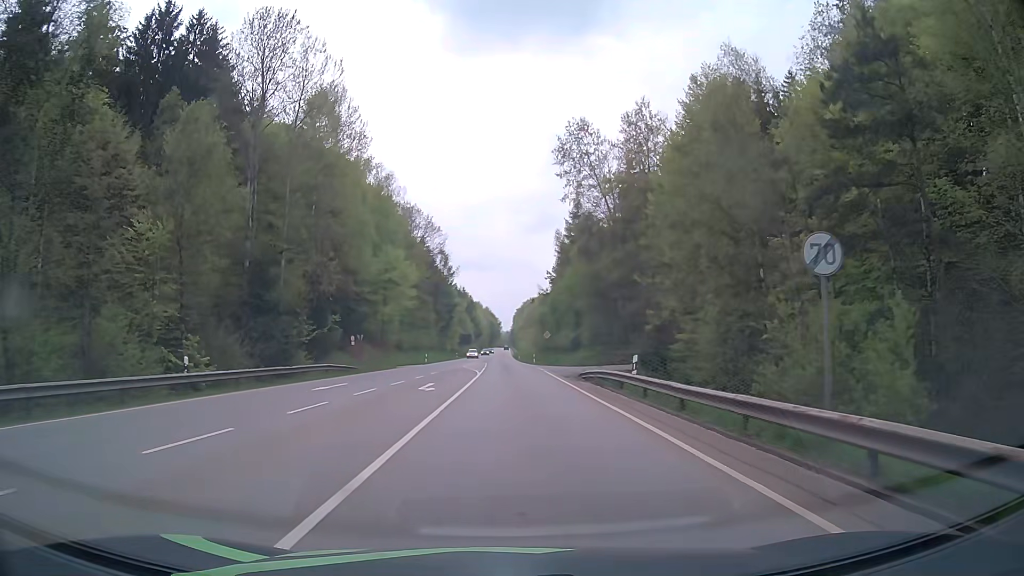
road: secondary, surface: asphalt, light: Day
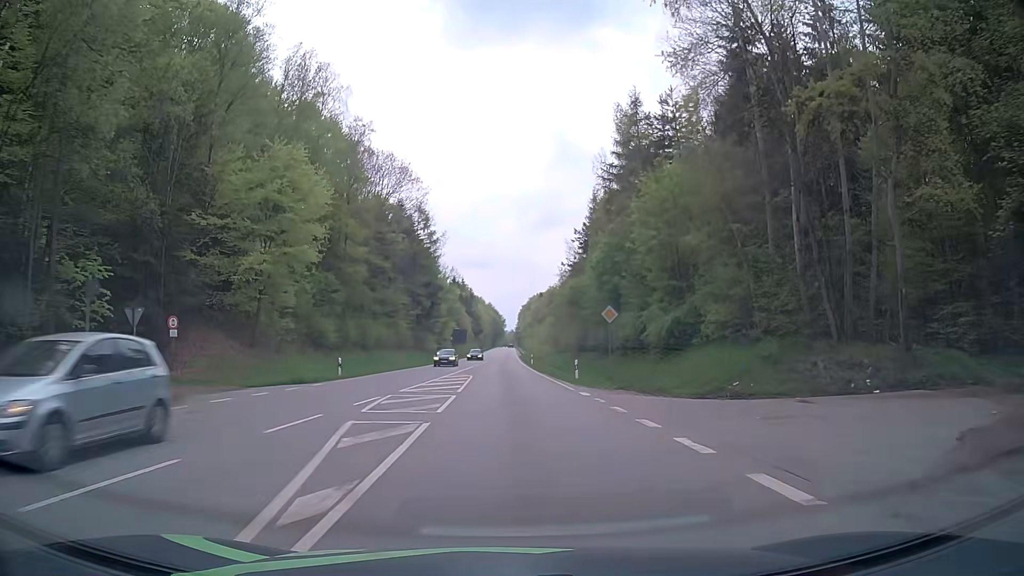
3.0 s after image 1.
(0.0, +40.3) m; -1°
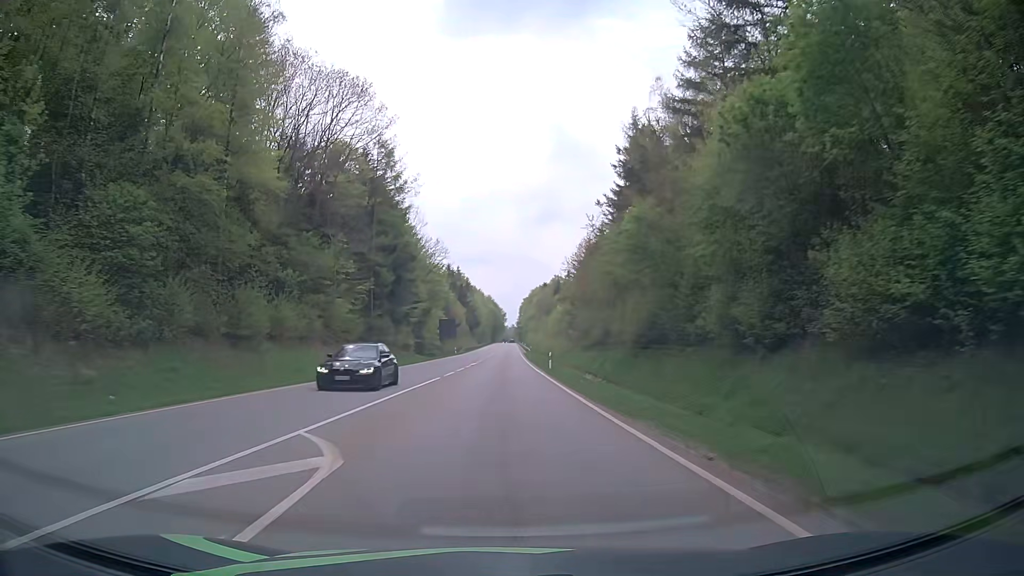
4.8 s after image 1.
(+0.3, +30.0) m; 0°
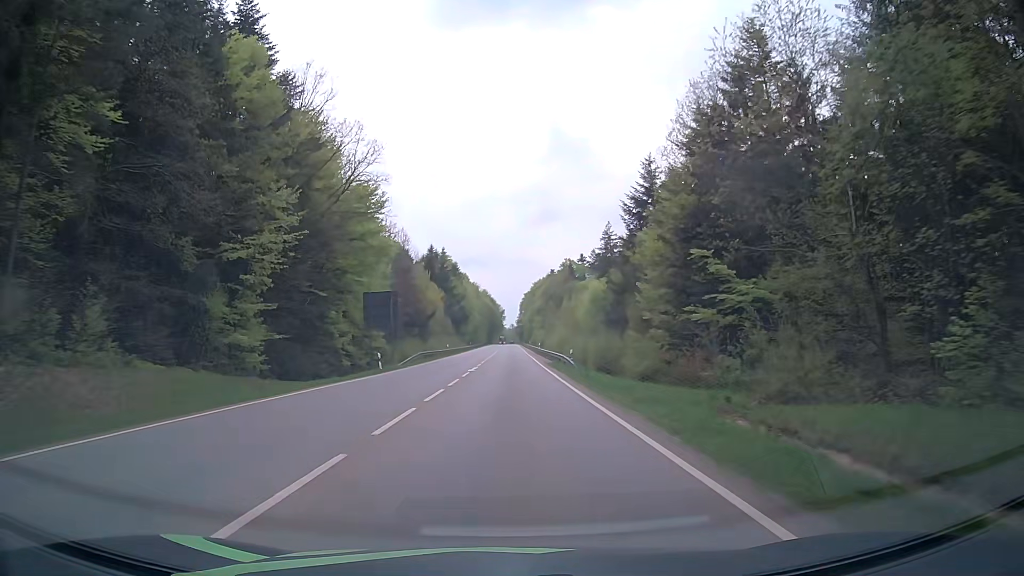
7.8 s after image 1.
(+0.4, +56.8) m; +1°
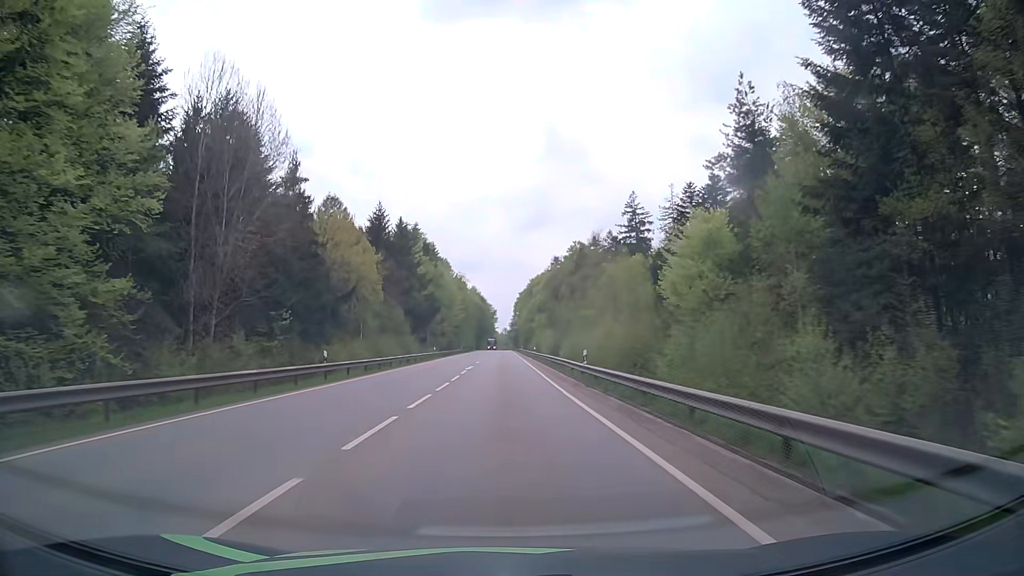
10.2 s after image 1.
(+0.5, +49.7) m; +1°
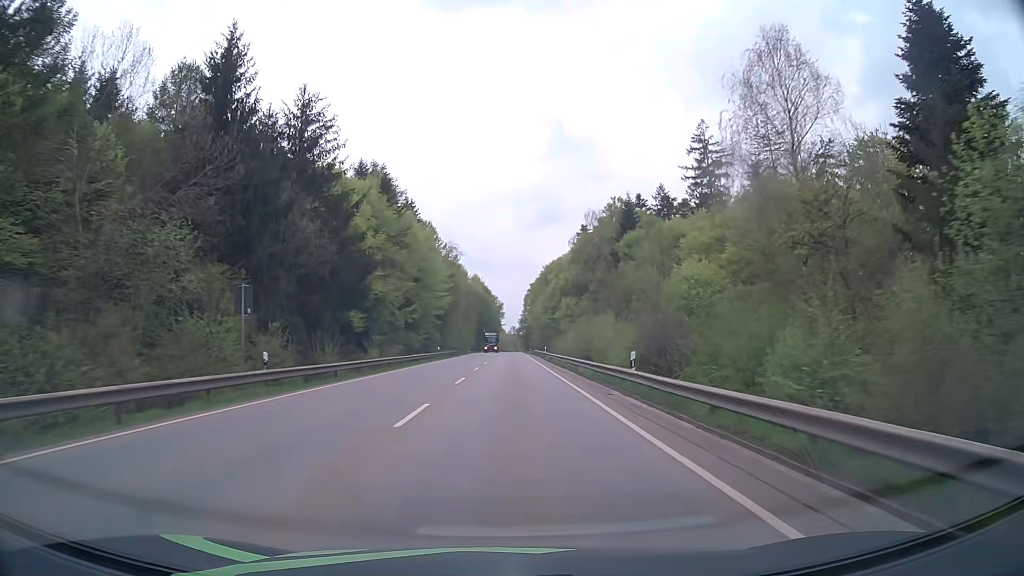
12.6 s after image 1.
(-0.3, +52.5) m; 0°
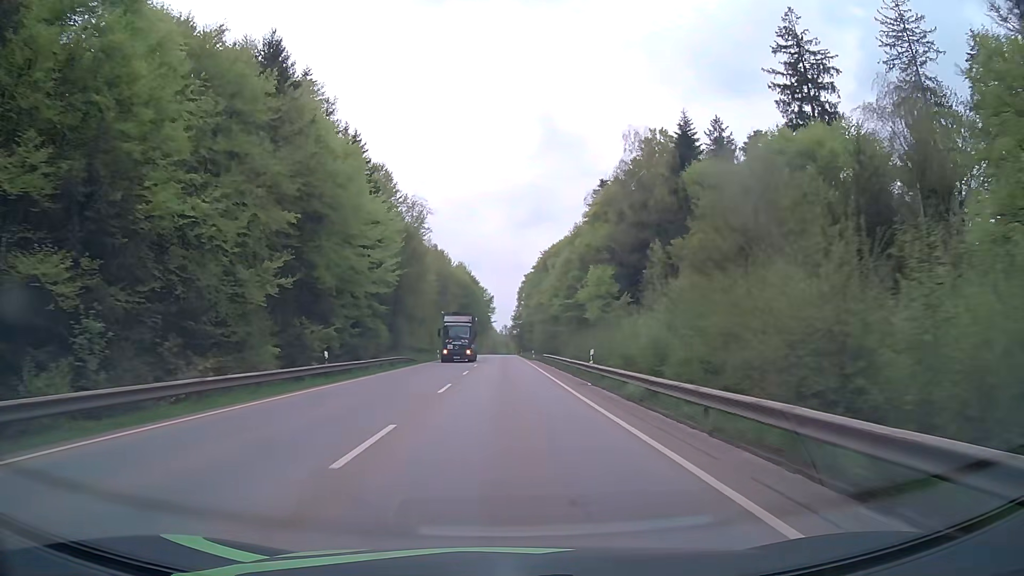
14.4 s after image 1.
(-0.2, +40.2) m; 0°
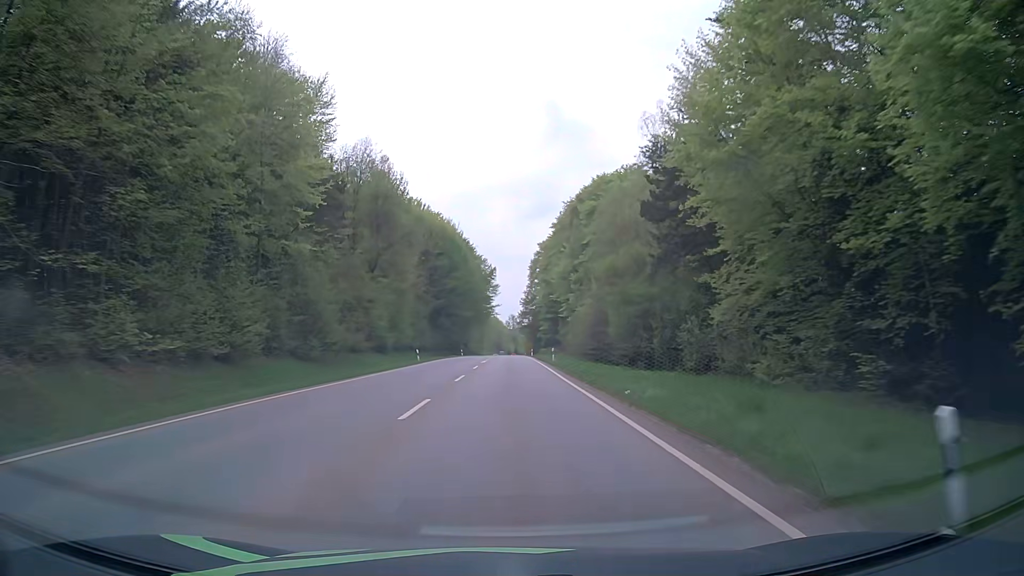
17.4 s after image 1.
(-0.4, +68.1) m; -1°
(0, +10) (0, +20) (0, +30) (0, +40) (0, +50) (0, +60) (0, +70) (0, +80) (0, +90) (0, +100) m
